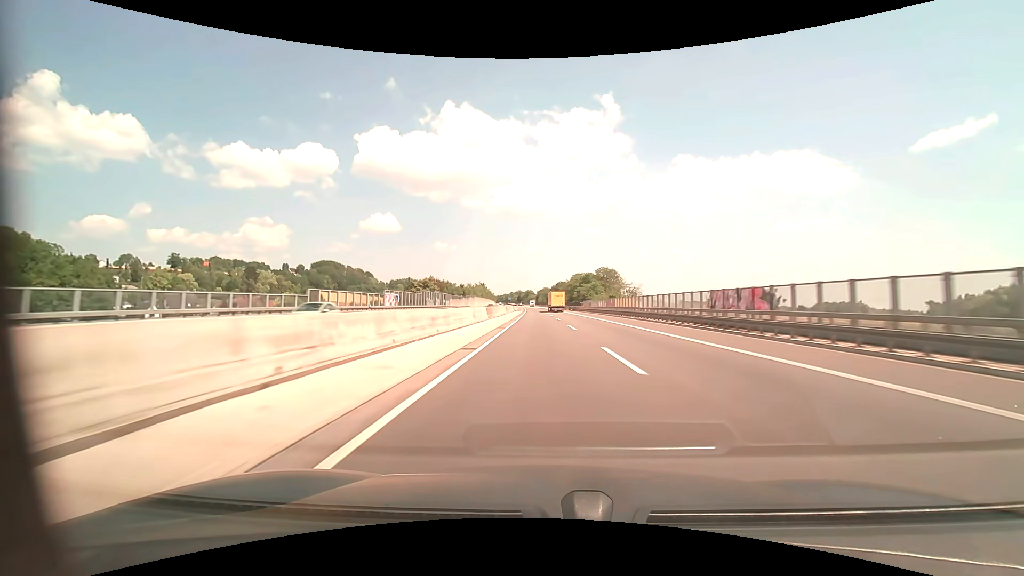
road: motorway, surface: asphalt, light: Day
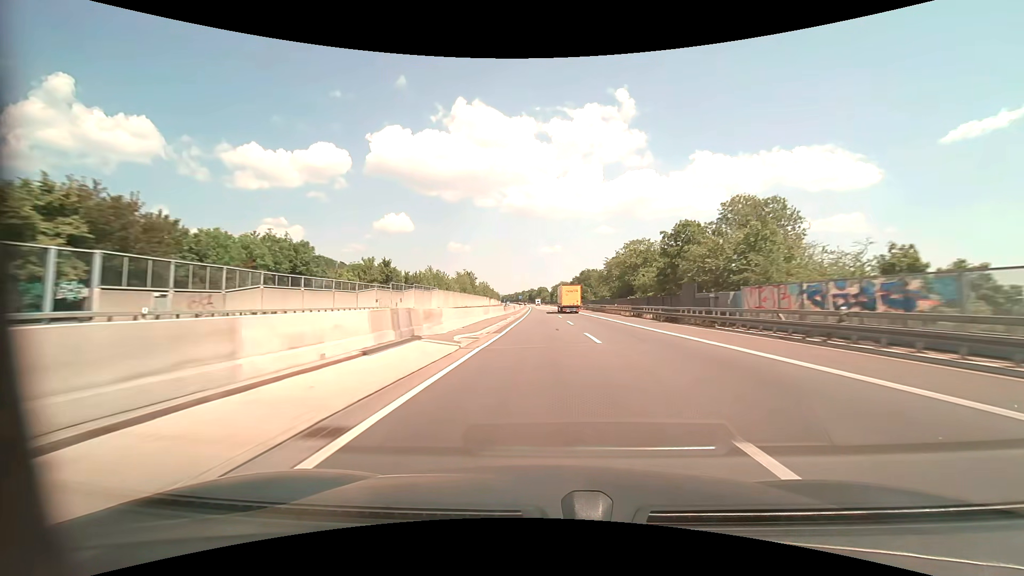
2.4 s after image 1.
(-1.3, +82.4) m; -2°
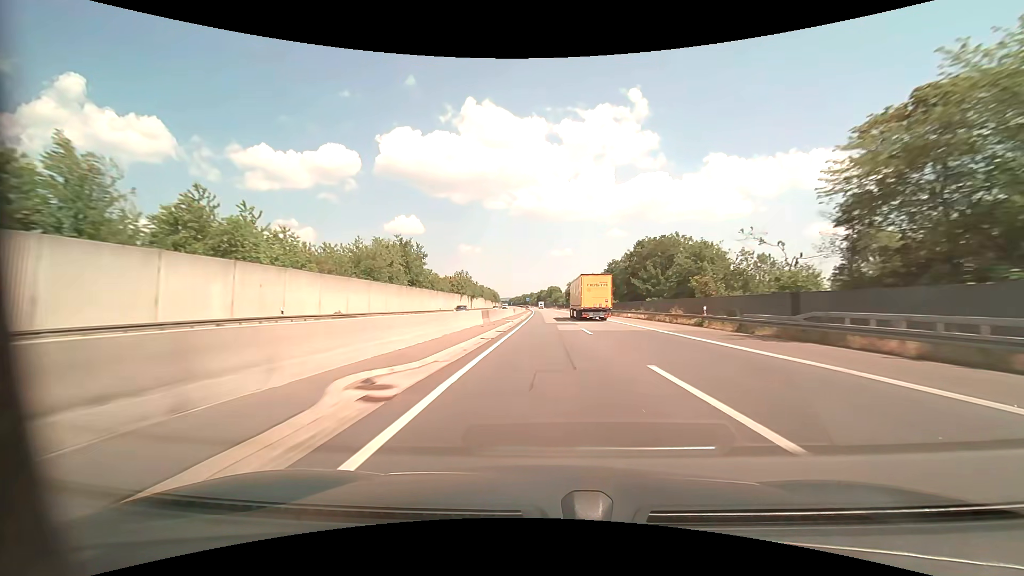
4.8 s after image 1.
(-1.1, +82.6) m; -1°
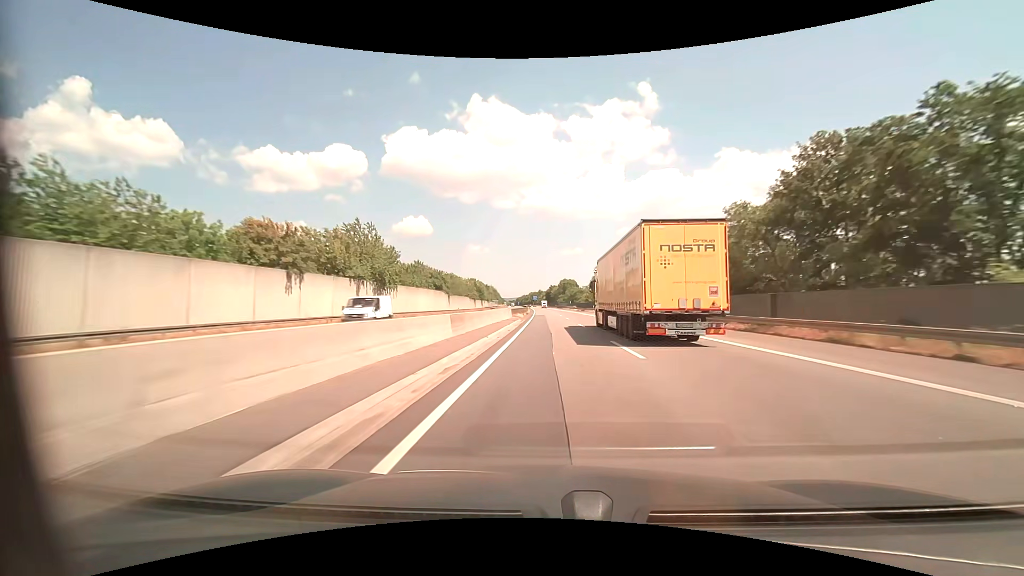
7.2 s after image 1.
(-0.5, +82.8) m; -1°
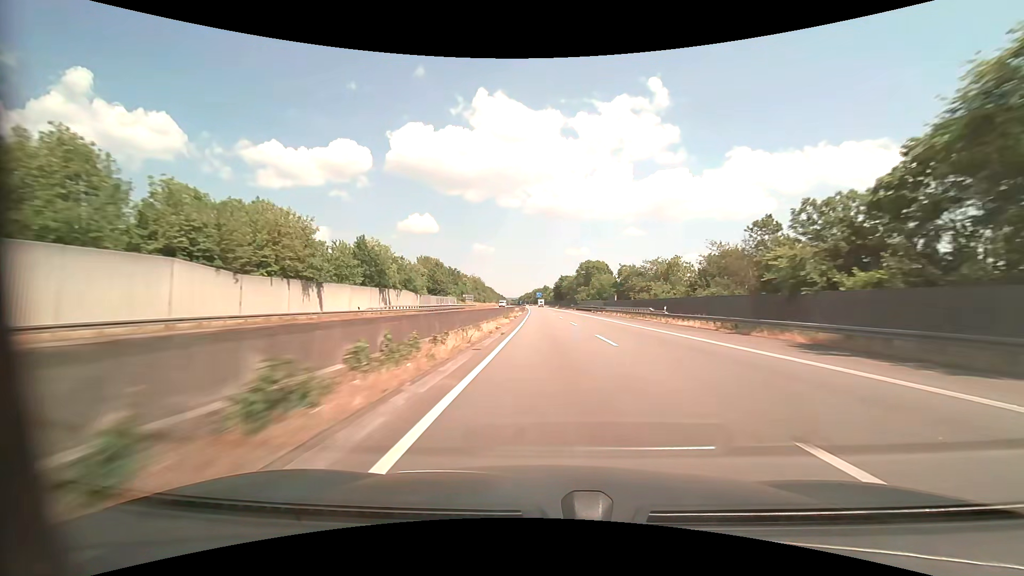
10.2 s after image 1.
(-1.1, +103.7) m; -1°
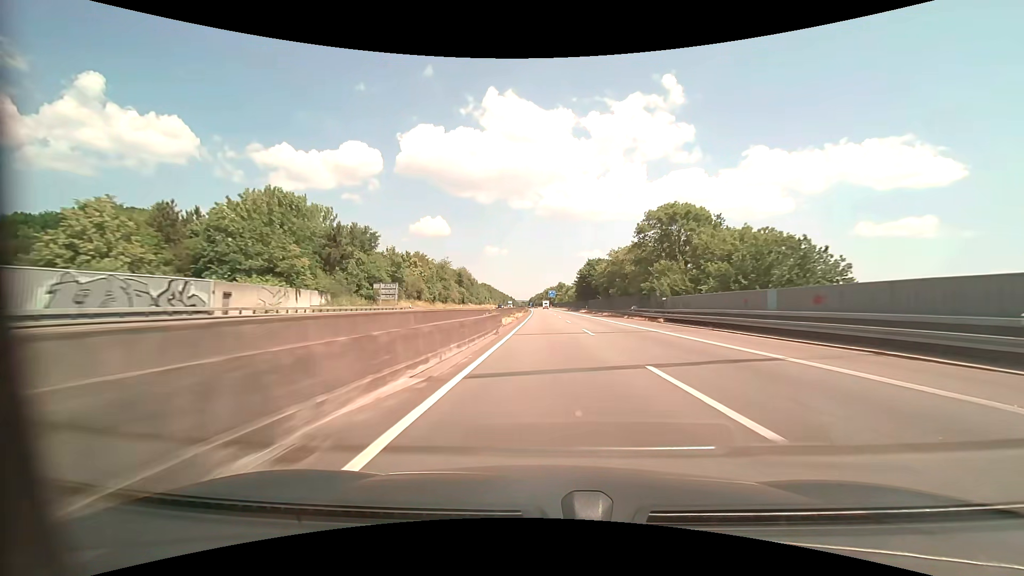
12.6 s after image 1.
(-0.8, +83.0) m; -1°
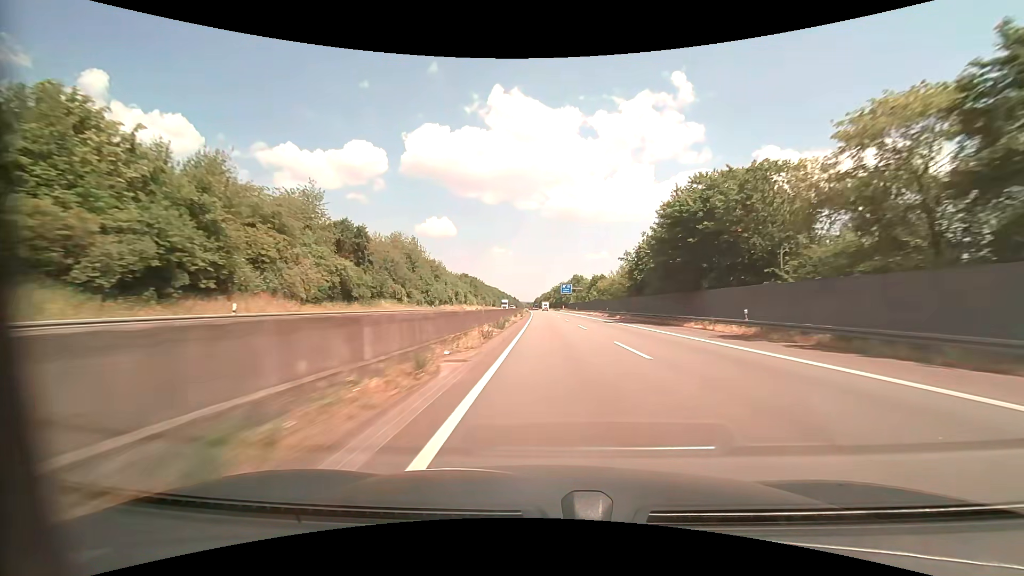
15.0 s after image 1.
(-1.2, +82.8) m; -1°
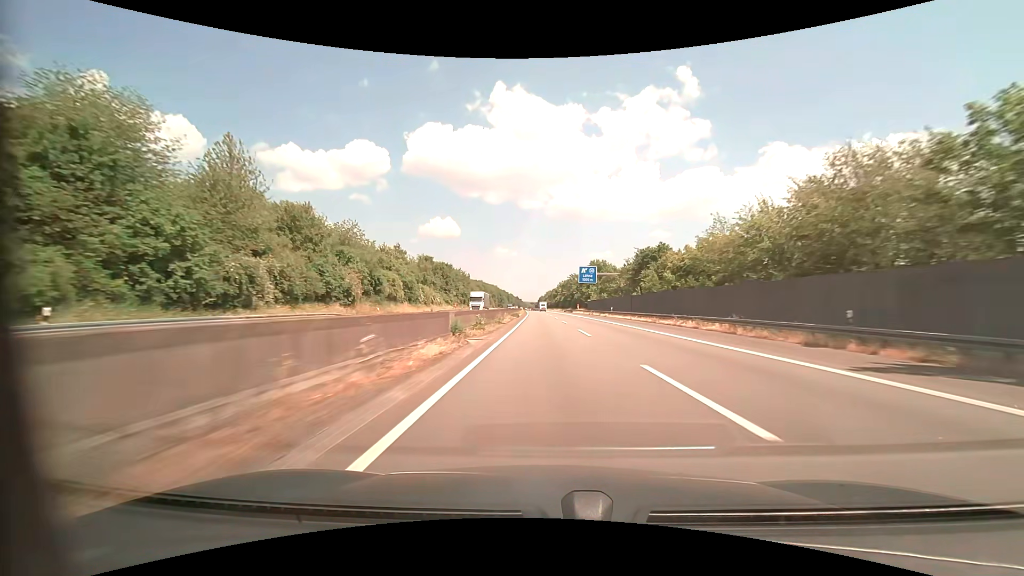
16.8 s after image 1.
(0.0, +62.0) m; 0°
(0, +10) (0, +20) (0, +30) (0, +40) (0, +50) (0, +60) (-1, +70) (-1, +80) (-1, +90) (-1, +100) m
